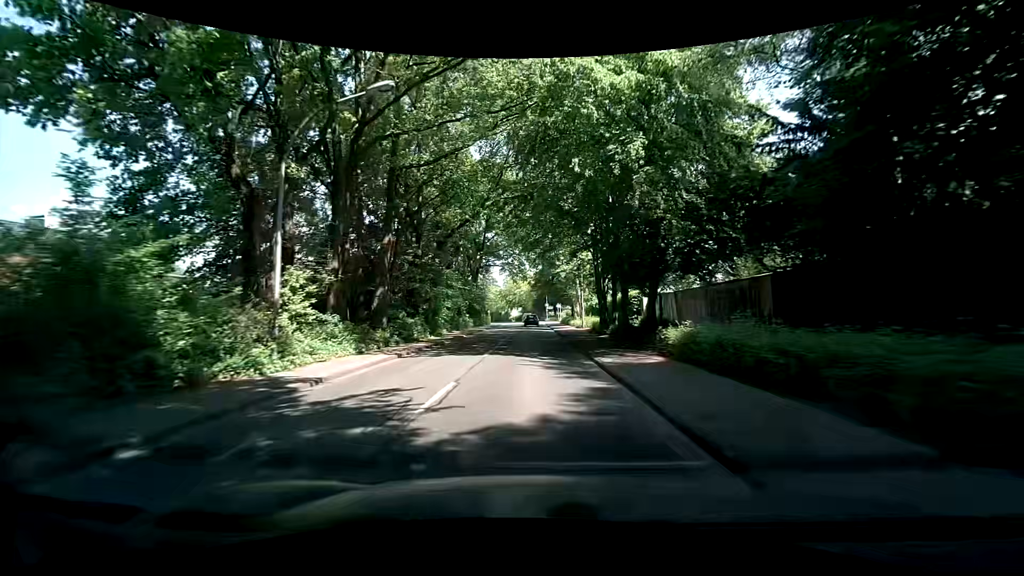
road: tertiary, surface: asphalt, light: Day
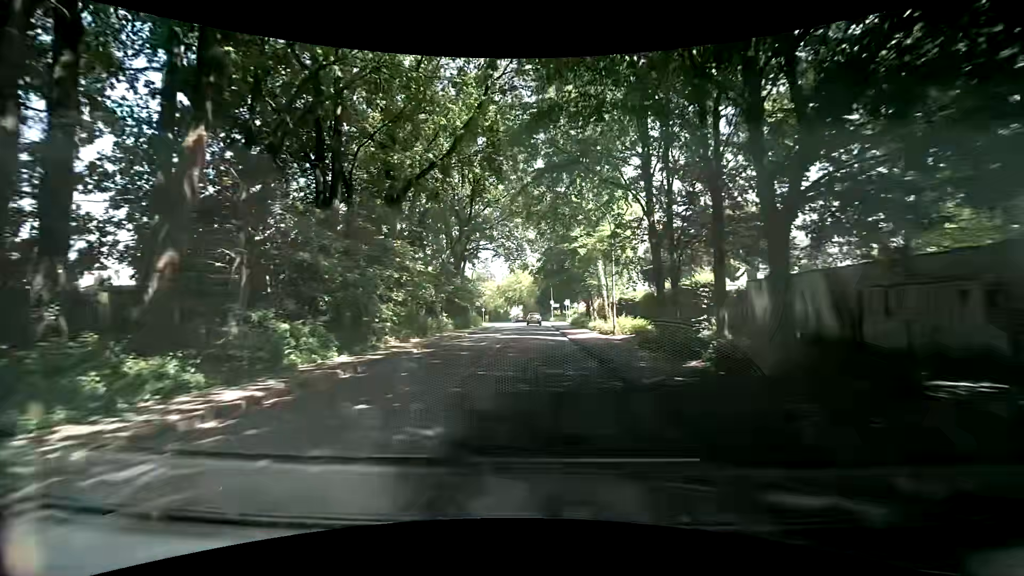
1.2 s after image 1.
(-0.2, +15.2) m; 0°
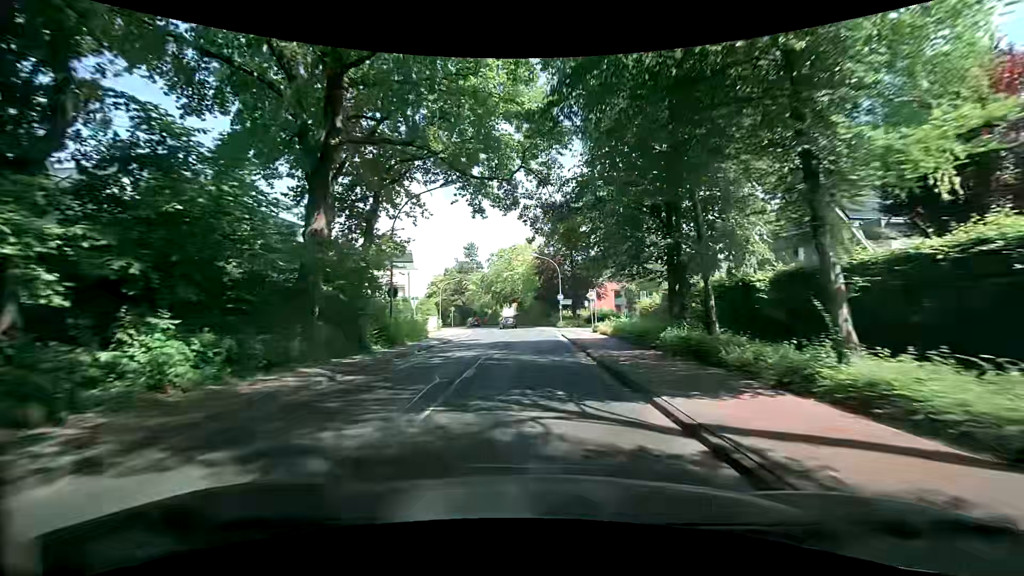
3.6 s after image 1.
(-0.4, +30.5) m; 0°
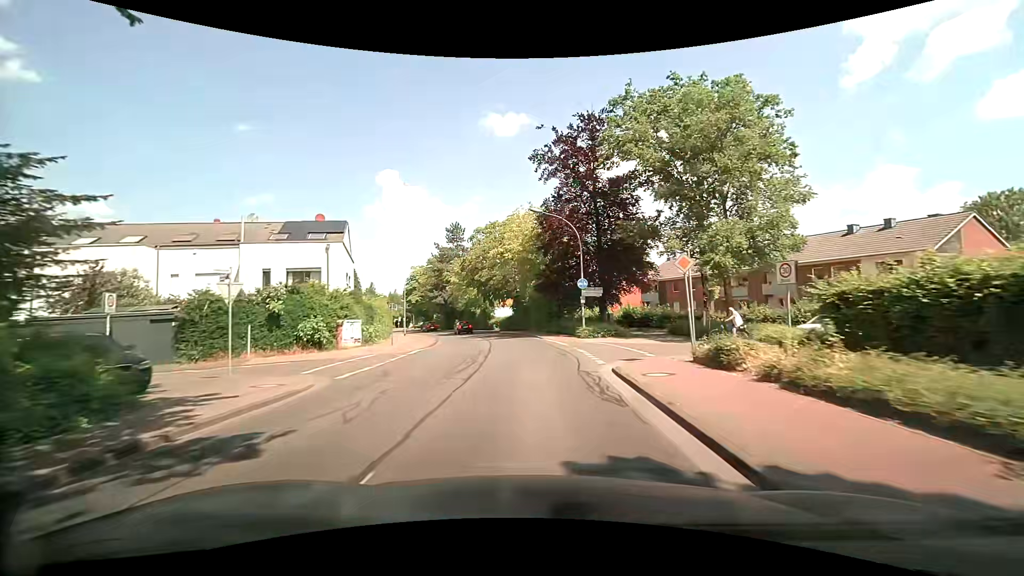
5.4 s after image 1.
(-0.3, +22.8) m; -1°
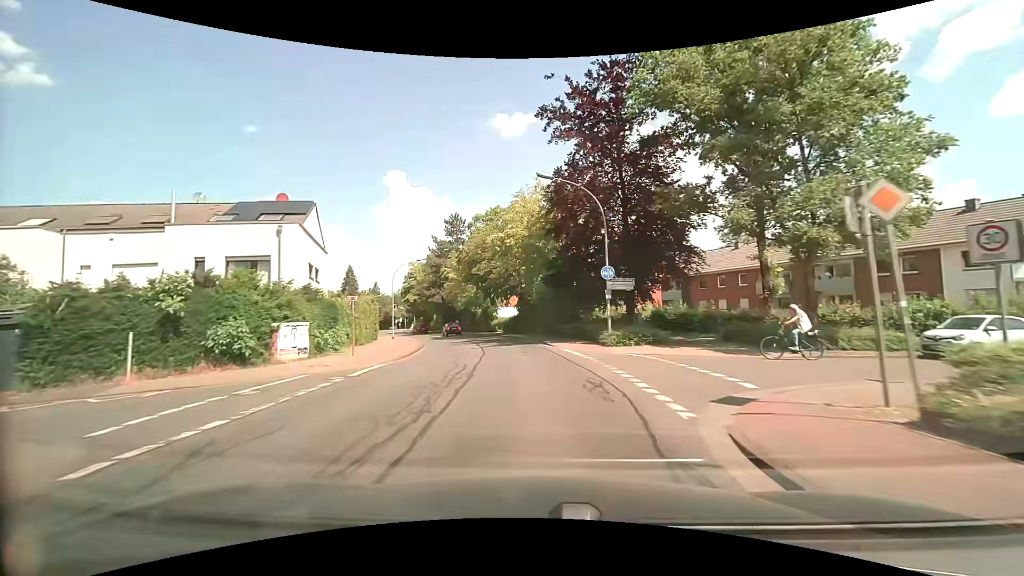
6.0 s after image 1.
(-0.1, +7.6) m; -1°
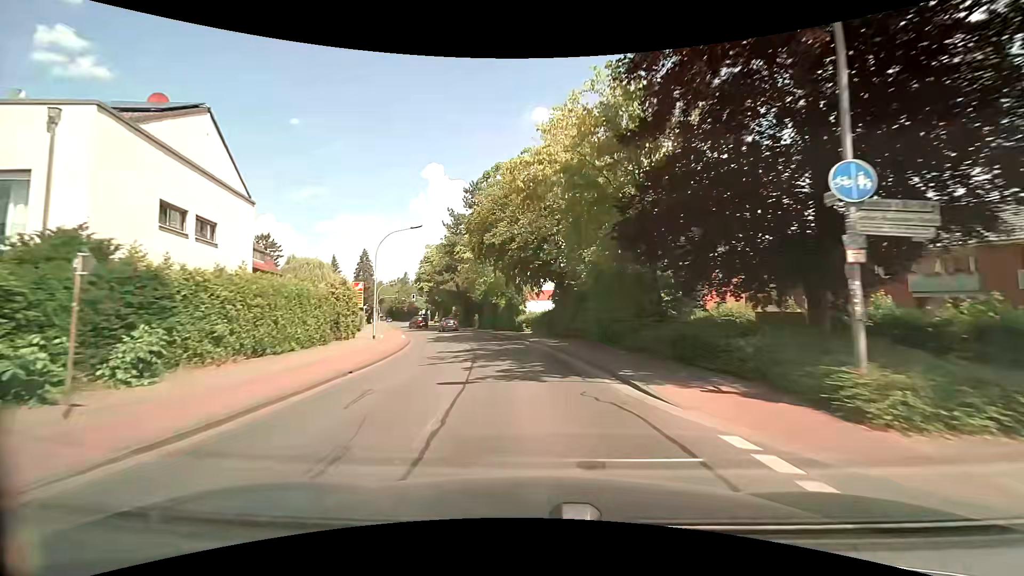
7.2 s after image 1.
(-0.5, +15.2) m; -4°
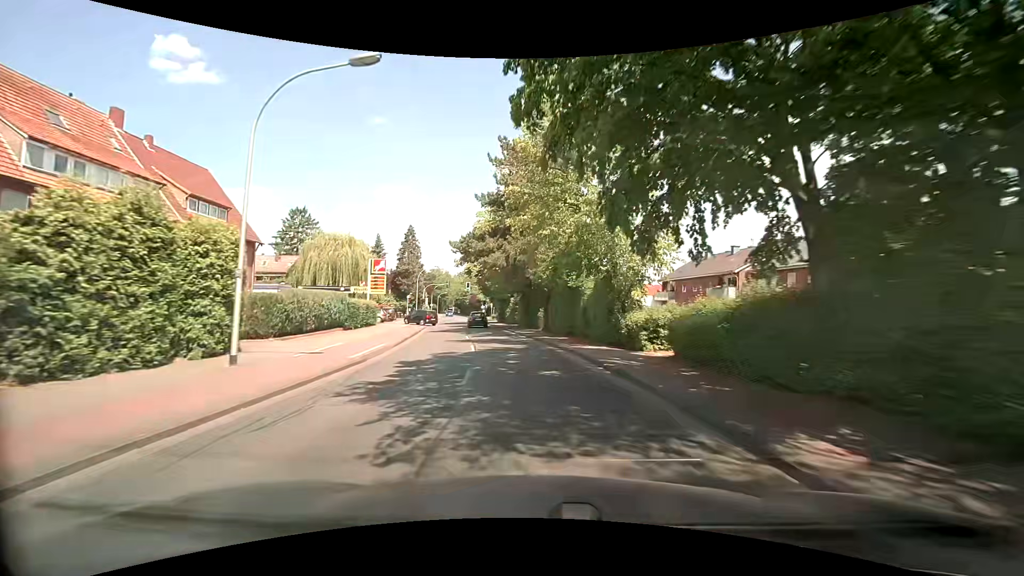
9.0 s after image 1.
(-1.6, +22.9) m; -8°
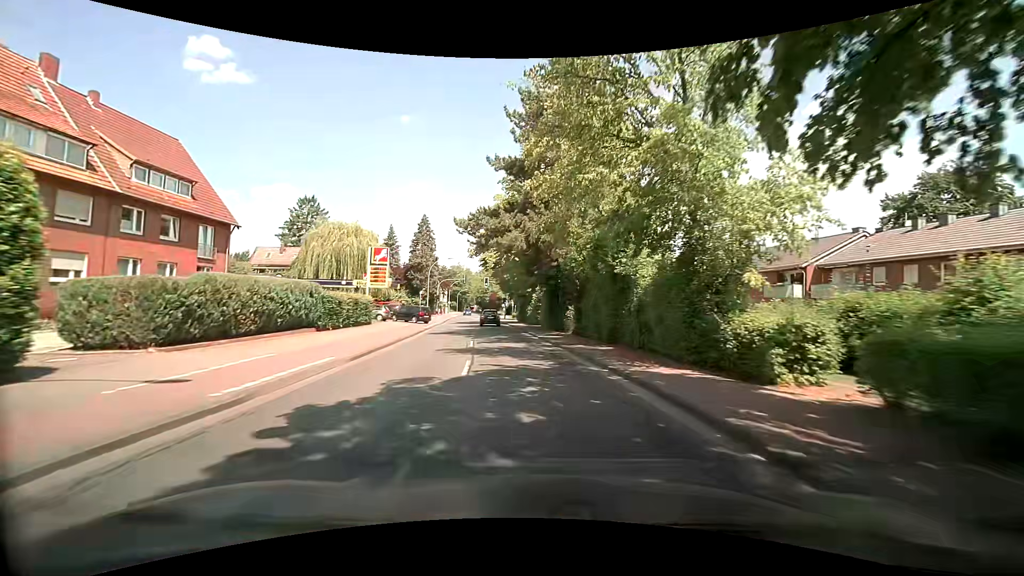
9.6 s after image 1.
(-0.2, +7.6) m; -3°
(0, +10) (-1, +20) (-2, +30) (-3, +40) (-4, +50) (-5, +60) (-7, +70) (-8, +80) (-9, +90) (-10, +99) m
